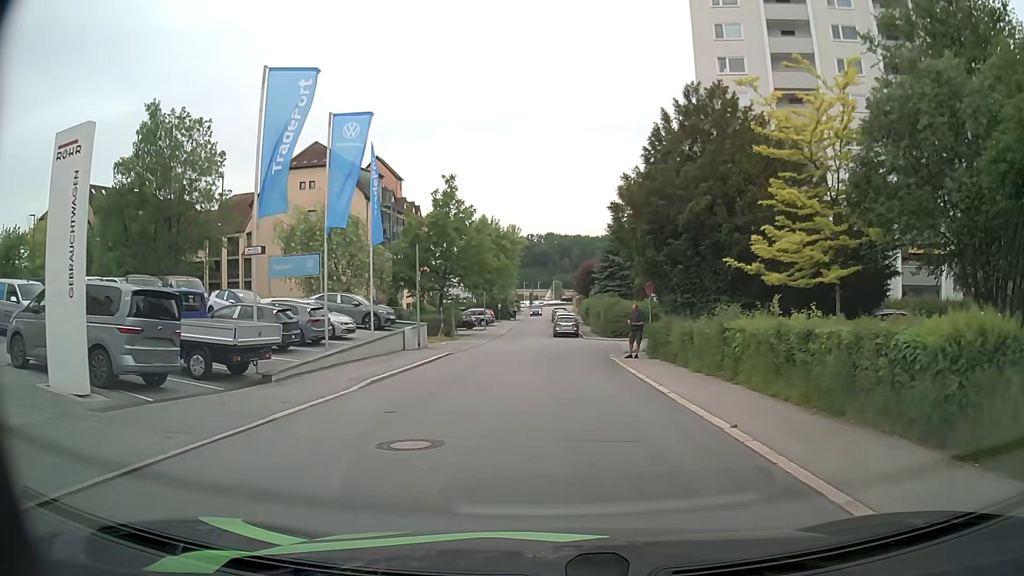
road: residential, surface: asphalt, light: Day
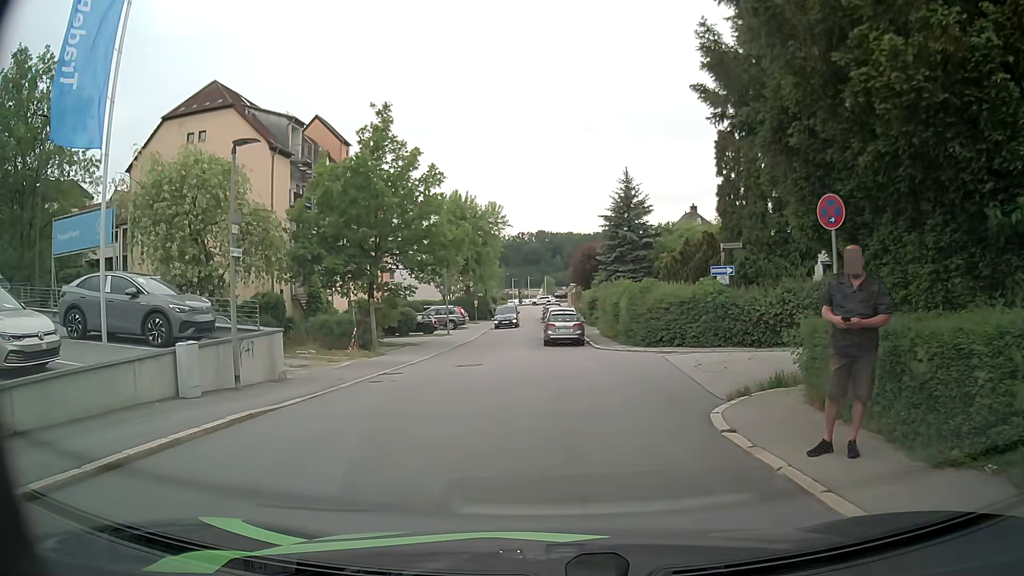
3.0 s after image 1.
(+0.3, +17.2) m; +1°
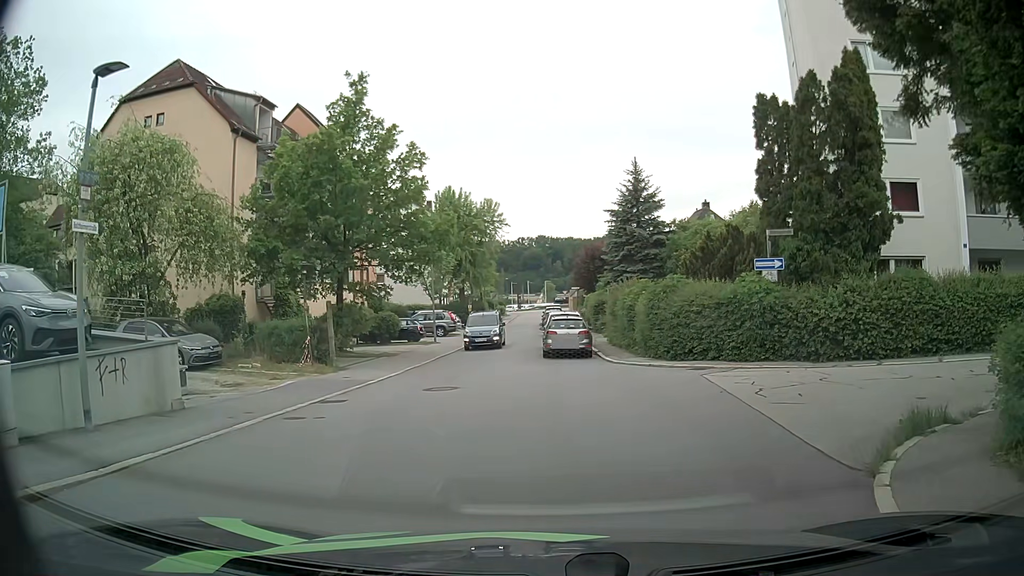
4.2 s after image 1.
(0.0, +4.9) m; 0°
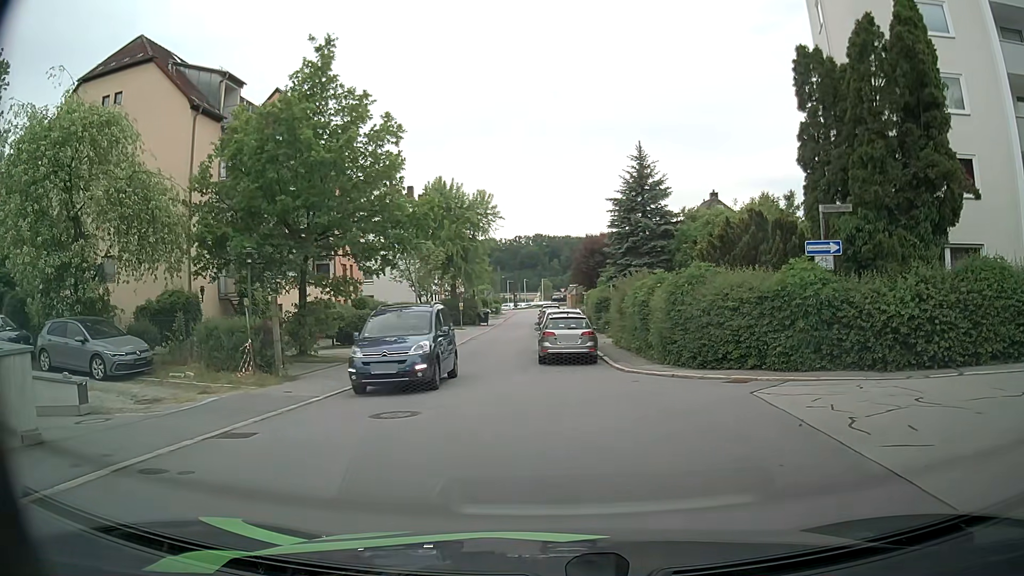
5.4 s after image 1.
(0.0, +3.9) m; 0°
